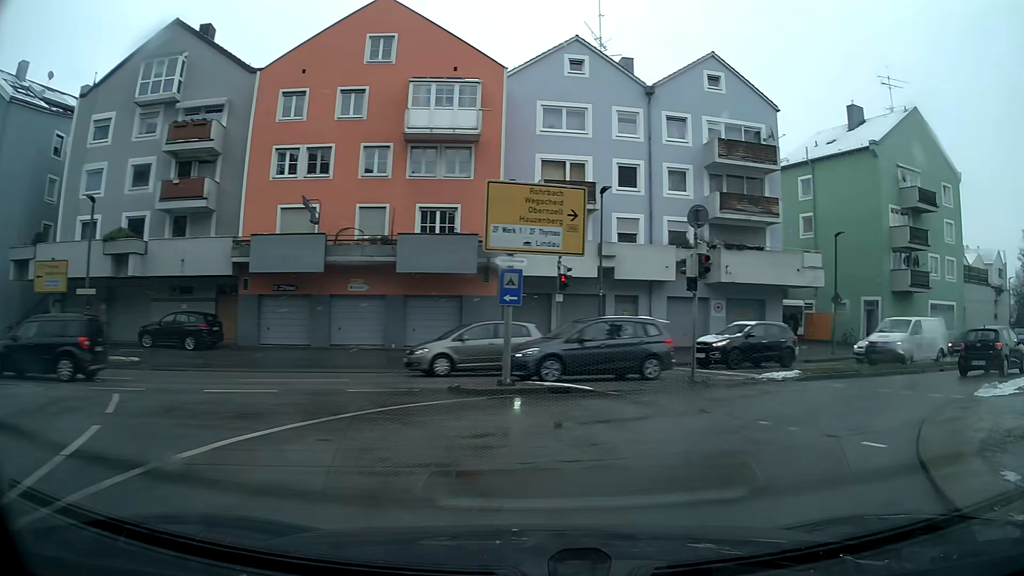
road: primary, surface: asphalt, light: Day
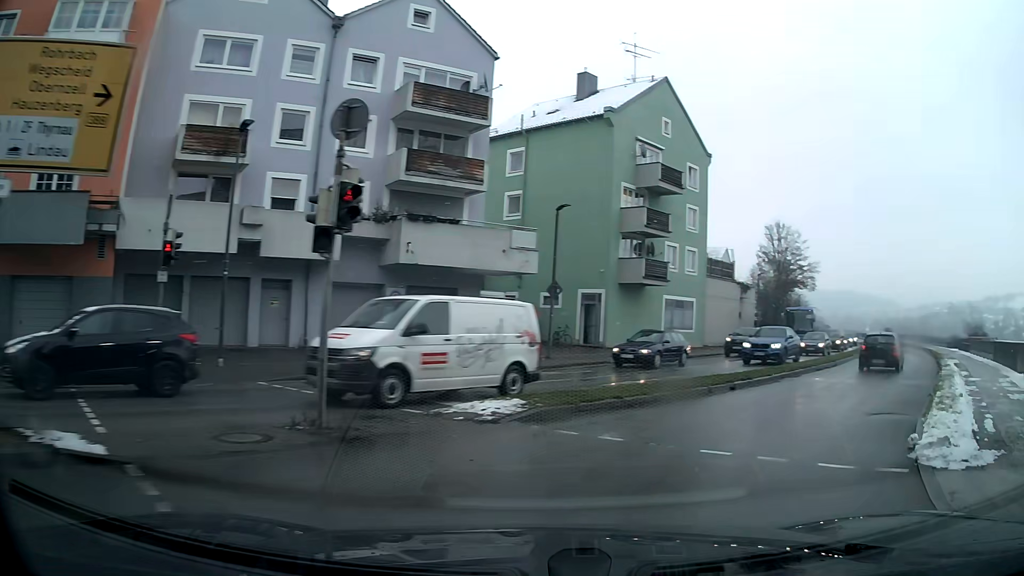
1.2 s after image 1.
(+1.9, +7.6) m; +27°
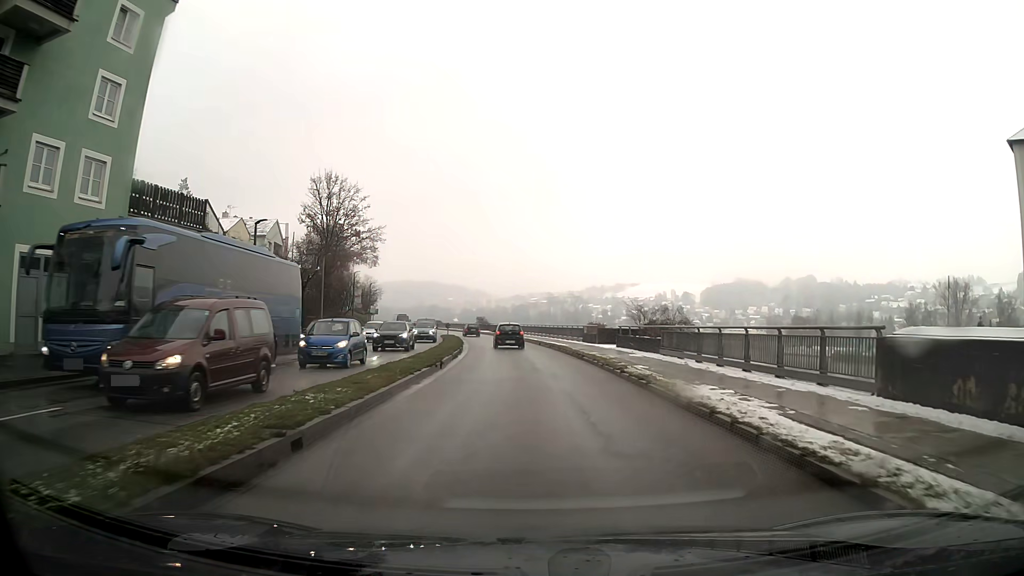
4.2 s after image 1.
(+9.1, +22.5) m; +28°
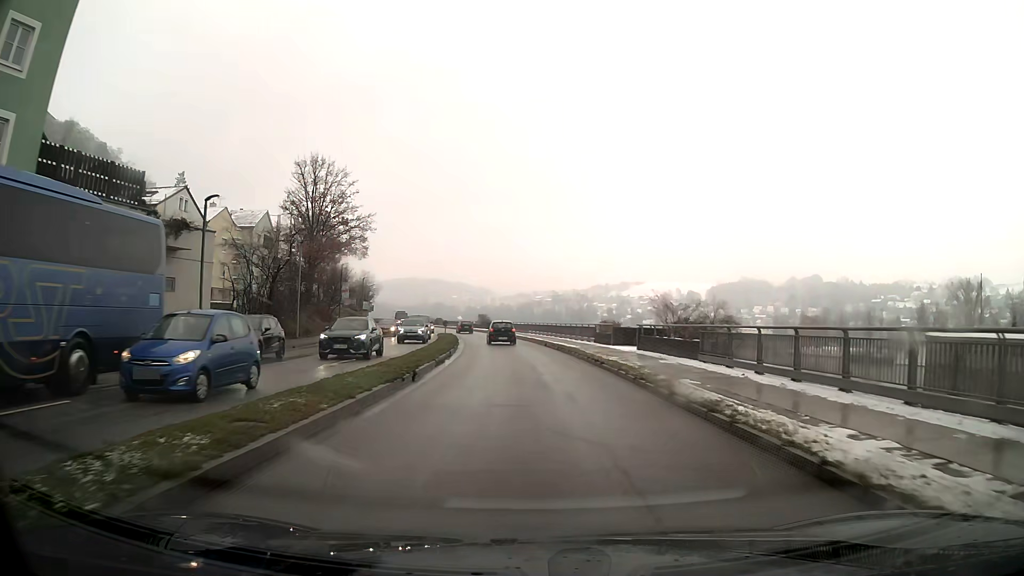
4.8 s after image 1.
(0.0, +5.8) m; 0°
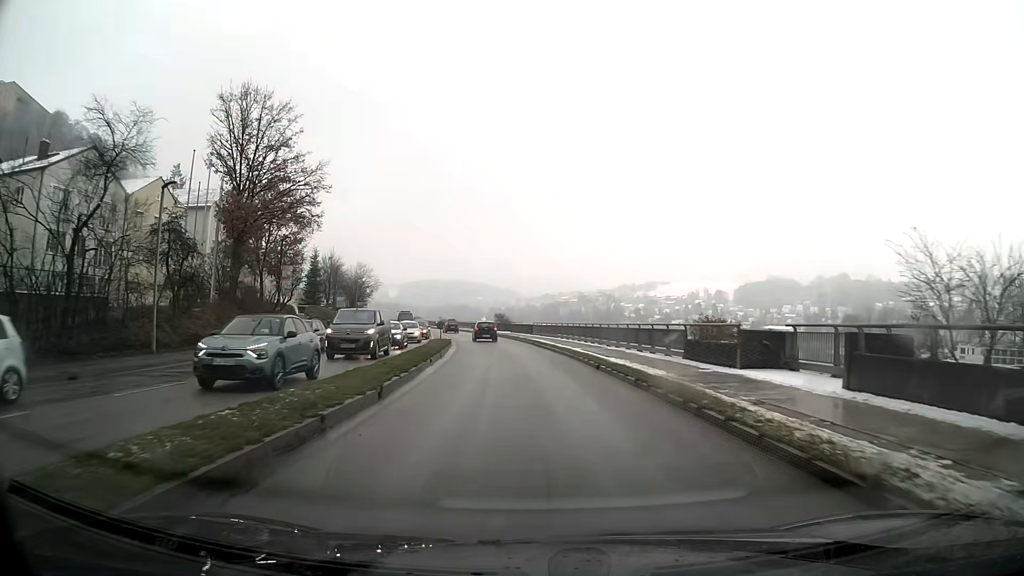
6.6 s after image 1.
(-0.4, +19.6) m; -2°
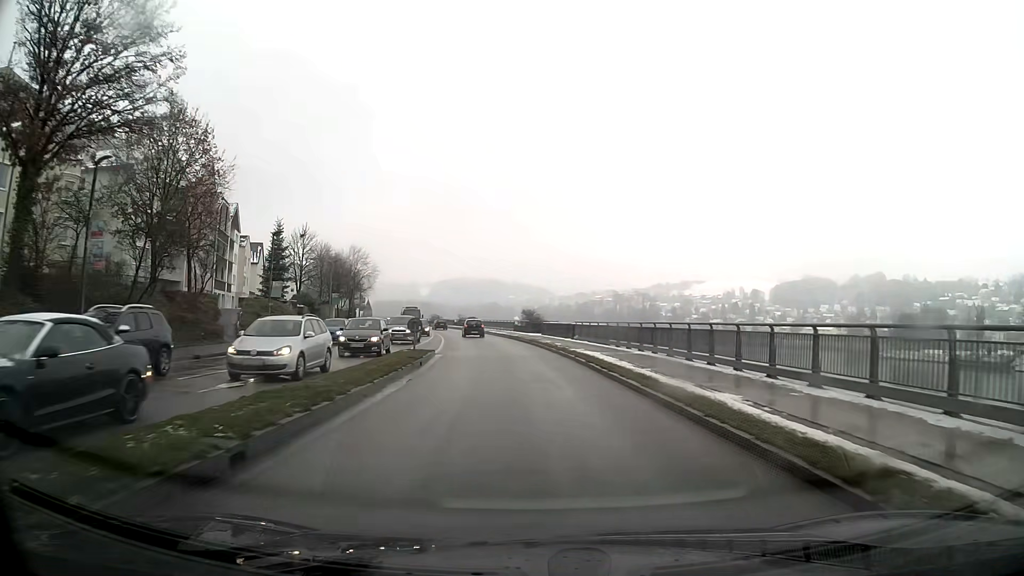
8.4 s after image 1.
(-0.6, +21.4) m; -3°
(0, +10) (-1, +20) (-1, +30) (-2, +40) (-4, +50) (-5, +60) (-7, +70) (-9, +79) (-11, +89) (-14, +99) m
